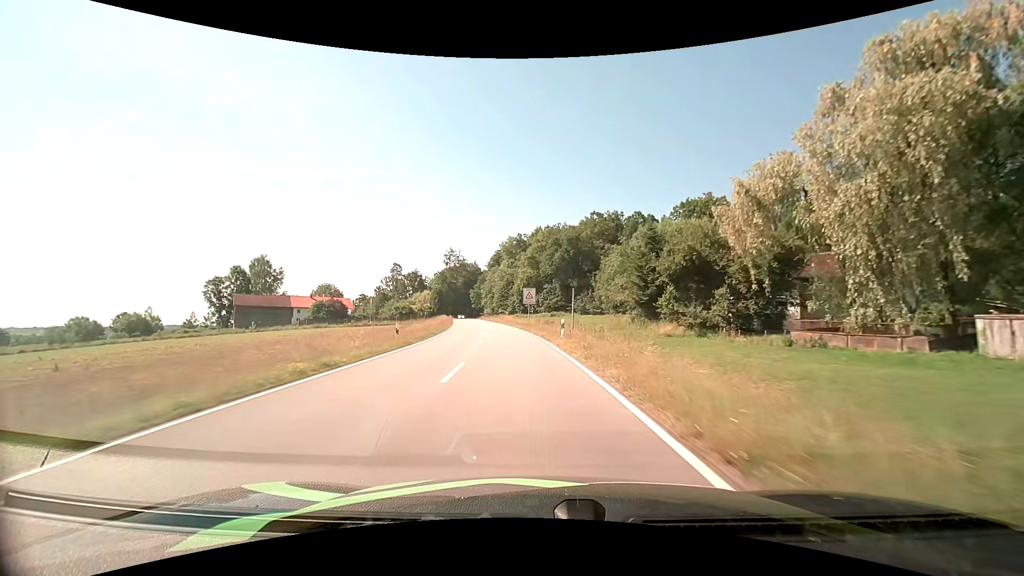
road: tertiary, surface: asphalt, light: Day
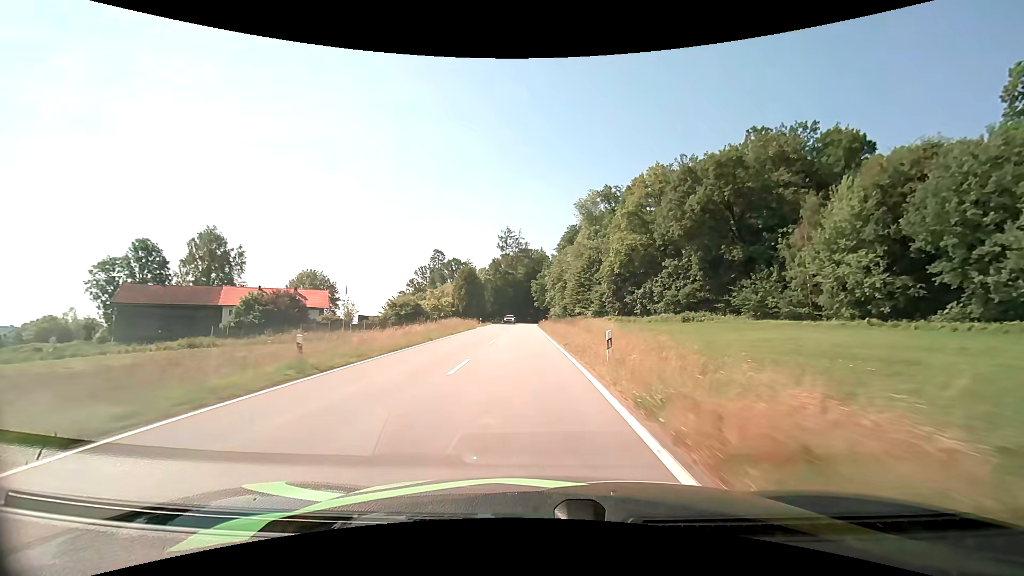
(-5.1, +60.5) m; -8°
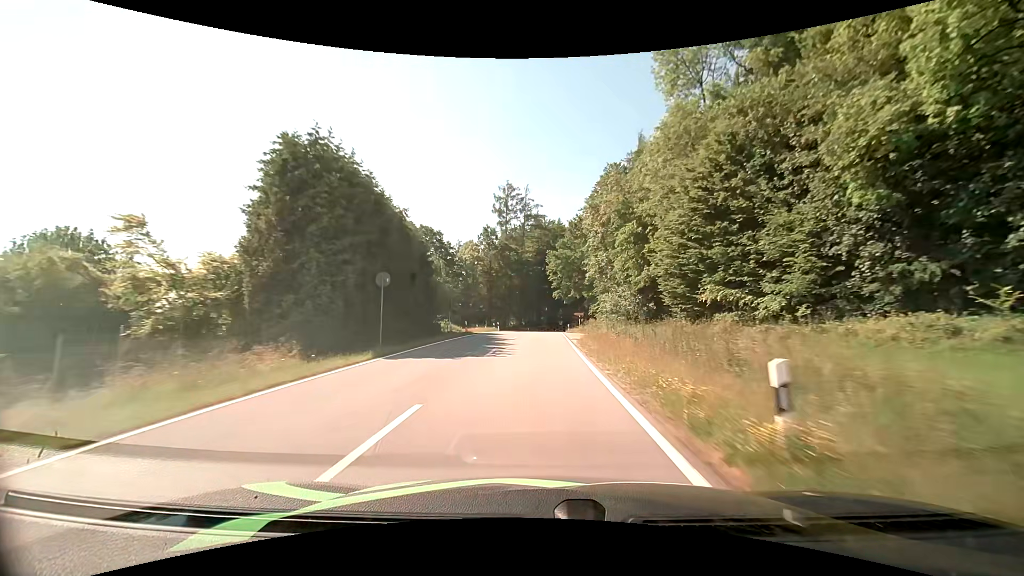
(-1.4, +57.7) m; -2°
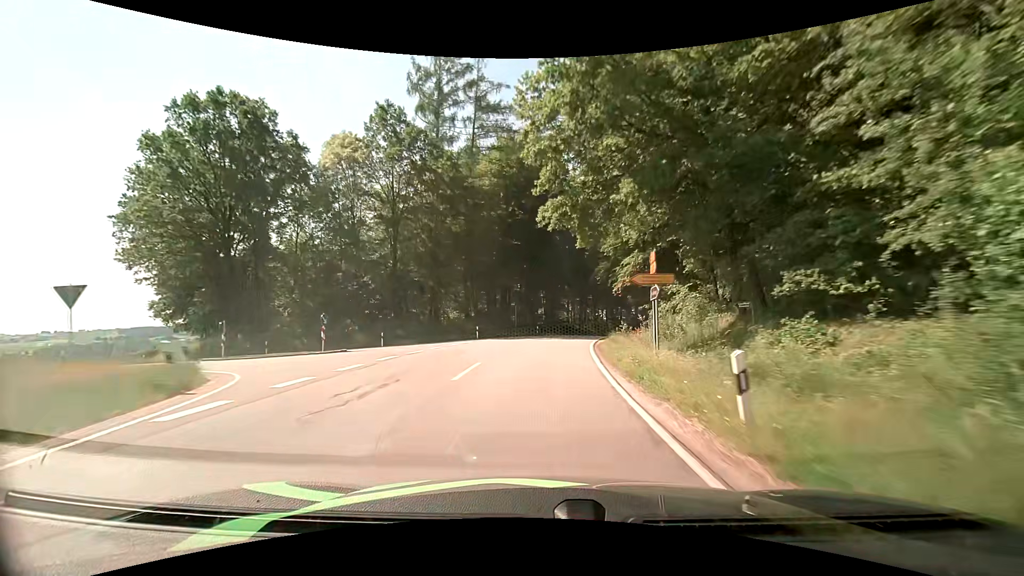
(+0.9, +54.4) m; +3°
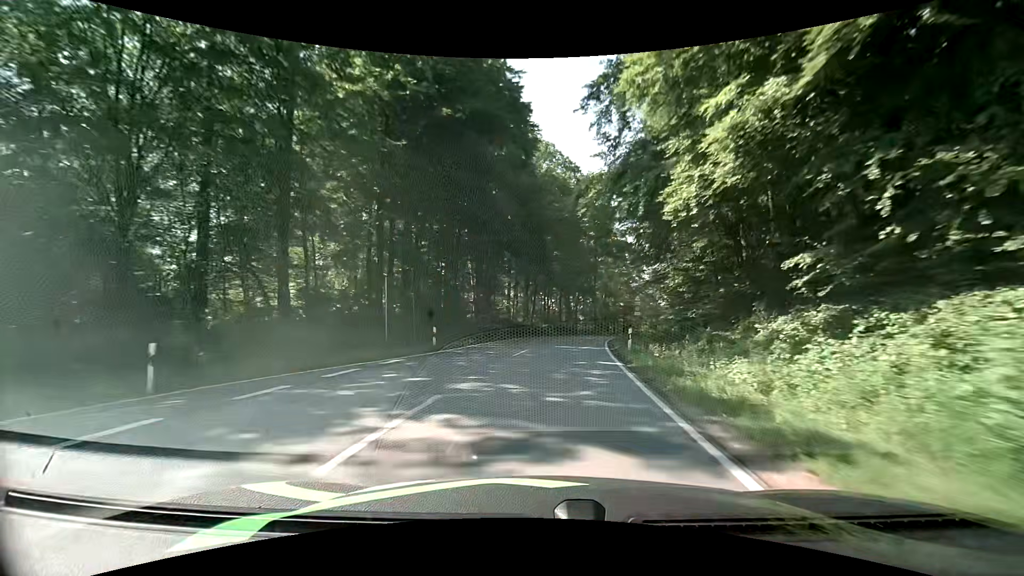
(+1.5, +30.8) m; +7°
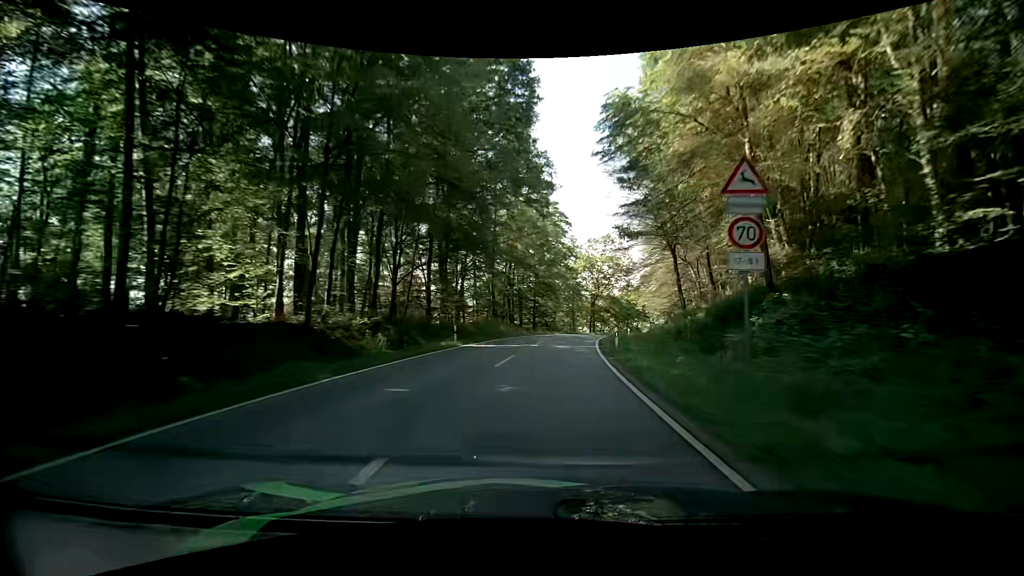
(+3.9, +40.5) m; +12°
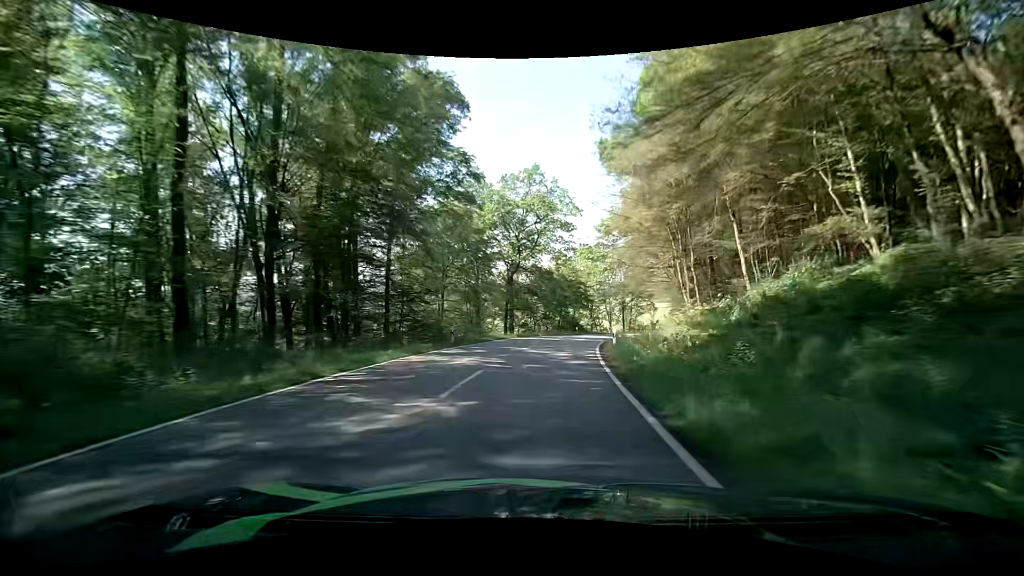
(+3.9, +41.9) m; +9°
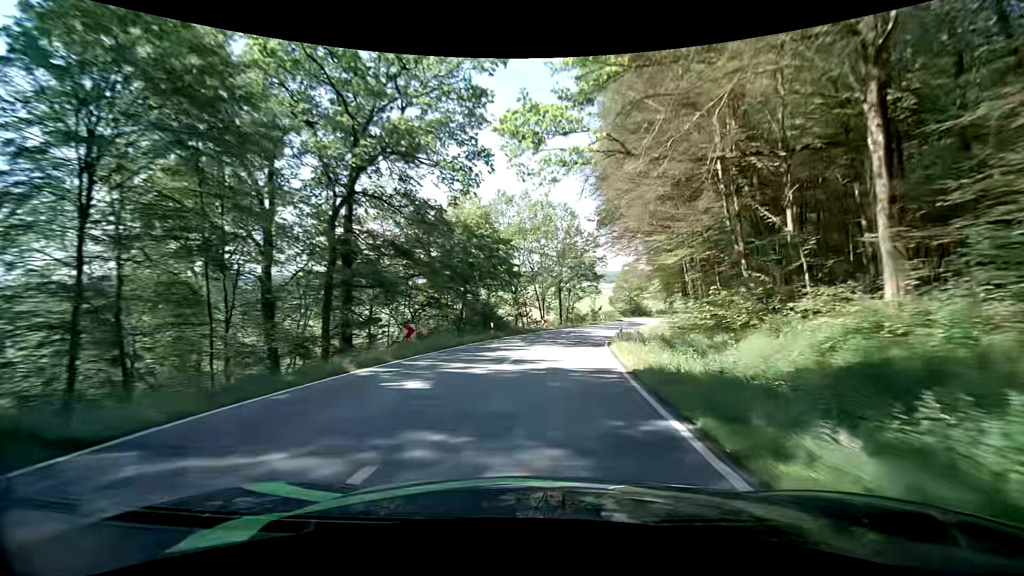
(+2.8, +32.7) m; +10°
(0, +10) (+1, +20) (+2, +30) (+4, +40) (+7, +49) (+9, +59) (+12, +69) (+16, +78) (+20, +87) (+25, +96) m
